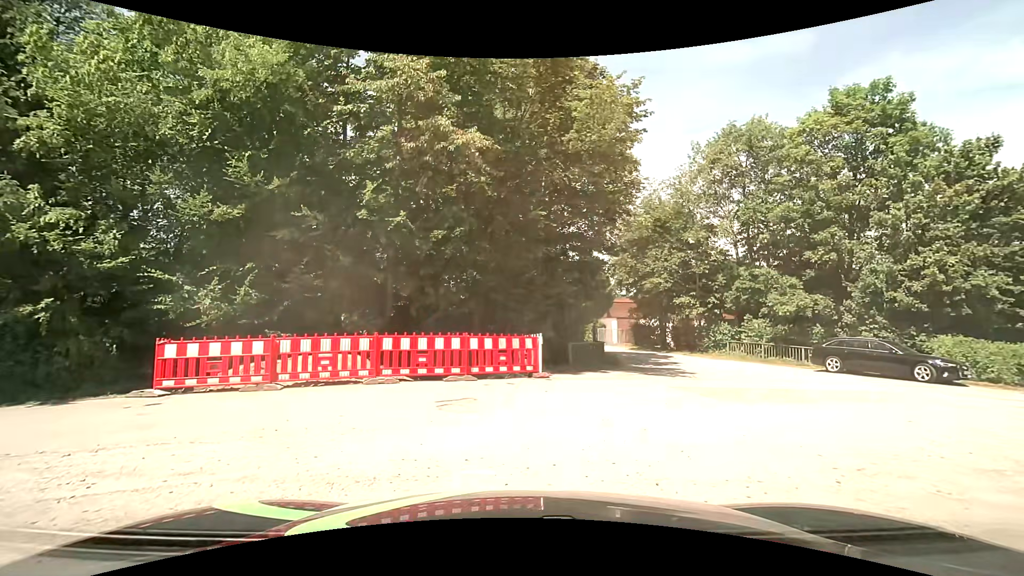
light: Day
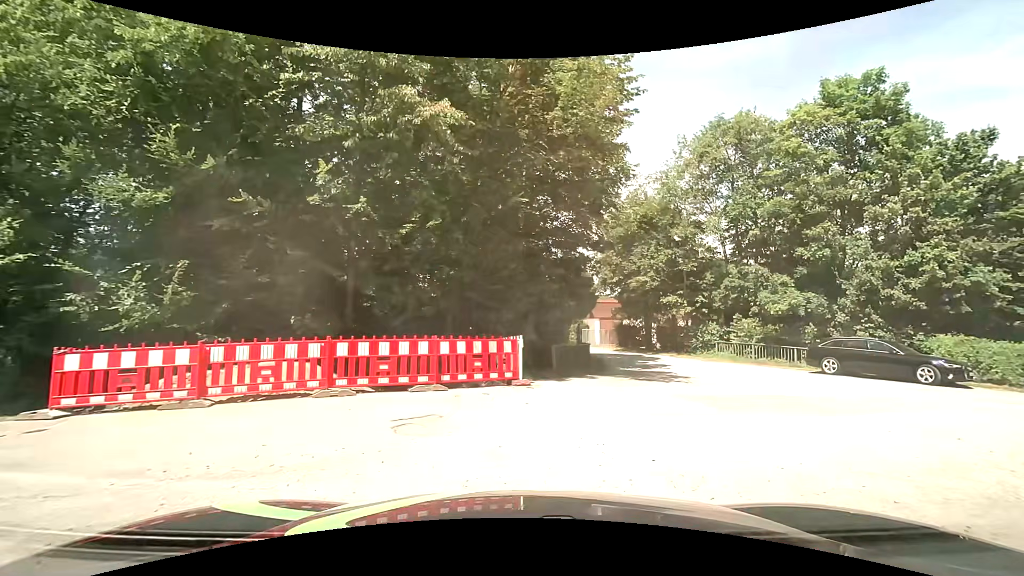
(+0.1, +1.6) m; +2°
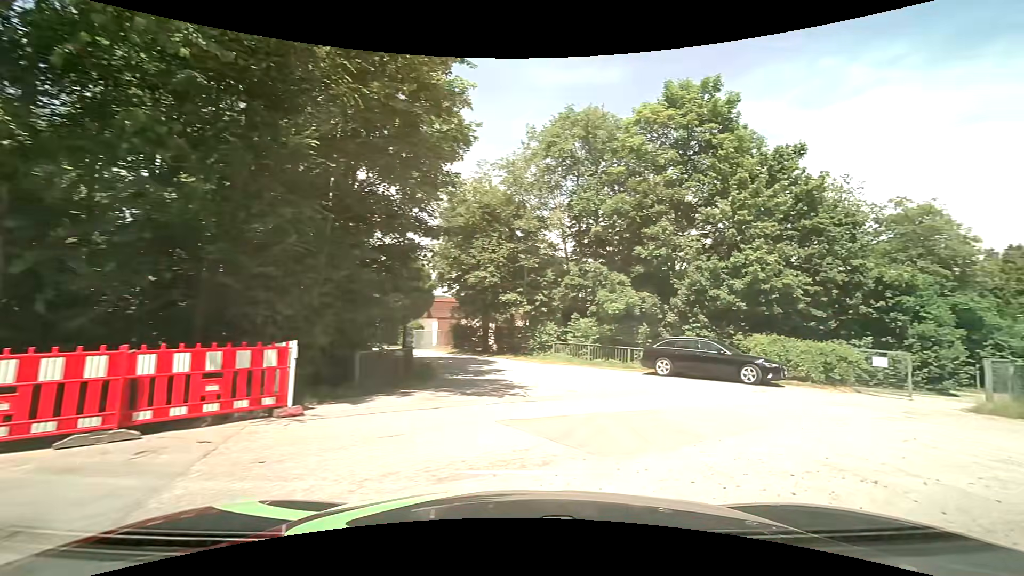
(+0.5, +3.4) m; +18°
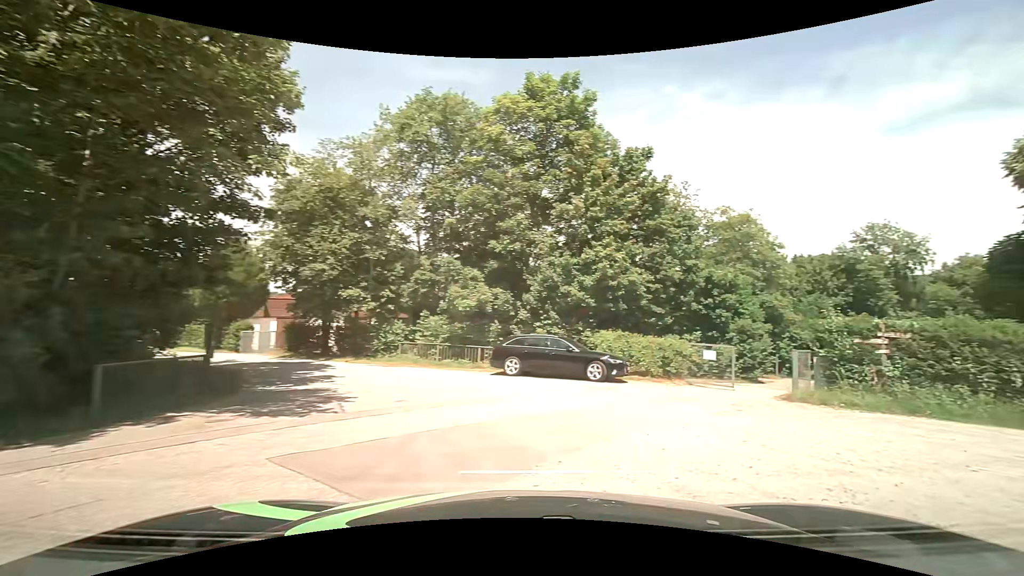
(+0.3, +1.8) m; +16°
